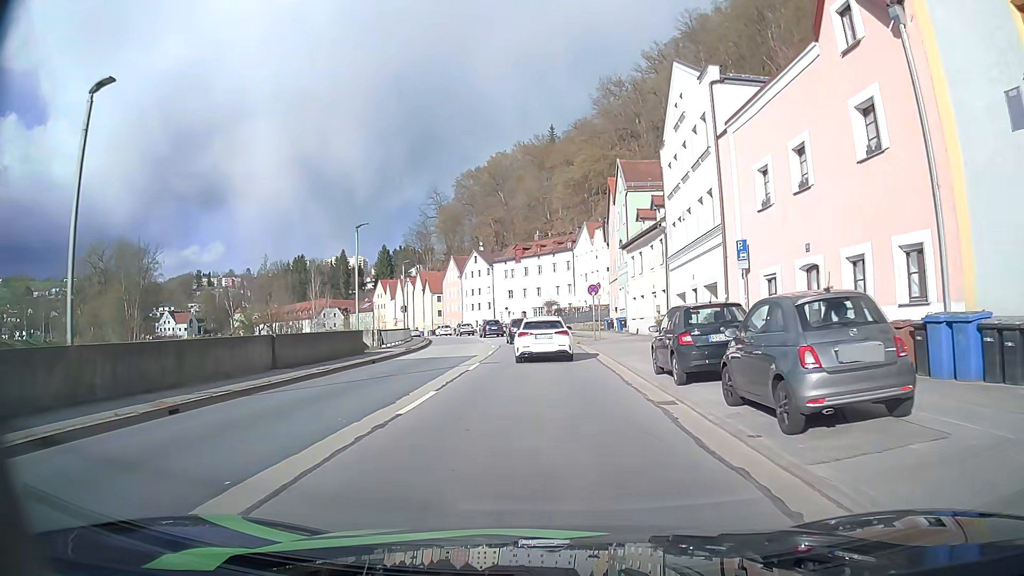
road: primary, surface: asphalt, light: Day
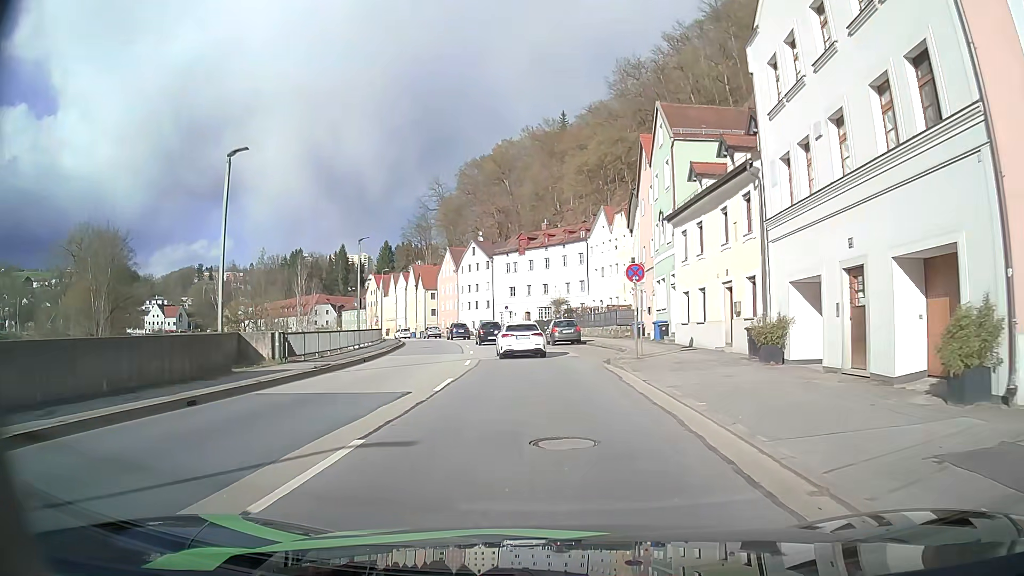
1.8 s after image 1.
(-0.1, +14.5) m; -1°
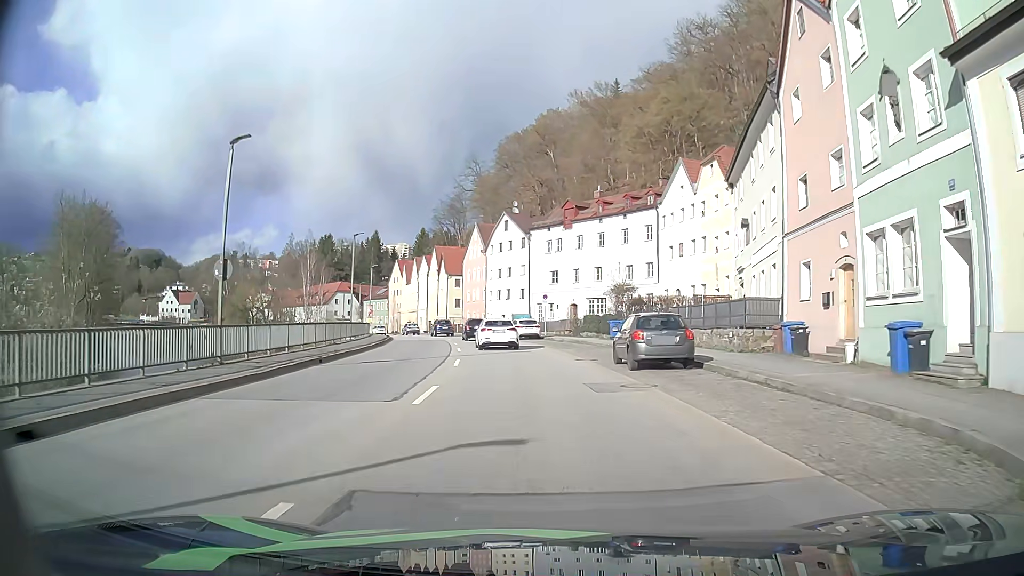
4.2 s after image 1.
(-0.7, +21.1) m; -4°
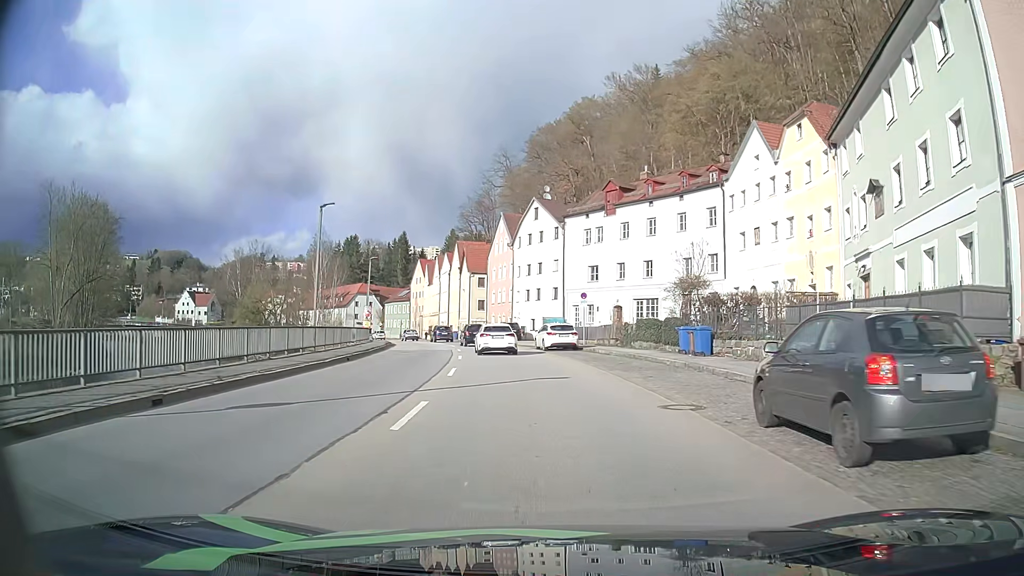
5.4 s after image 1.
(-0.3, +11.5) m; -3°
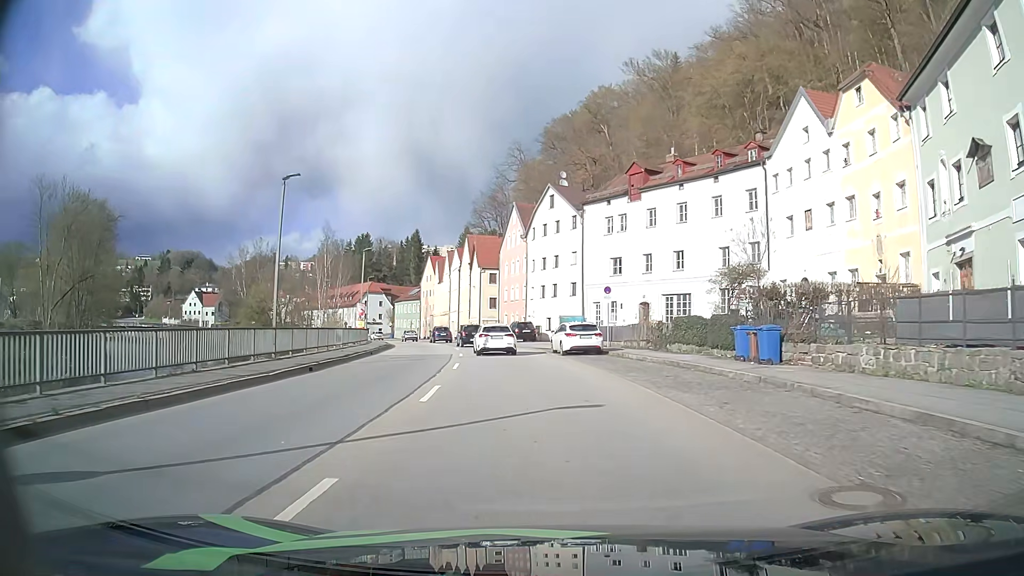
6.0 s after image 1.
(-0.1, +6.0) m; -1°
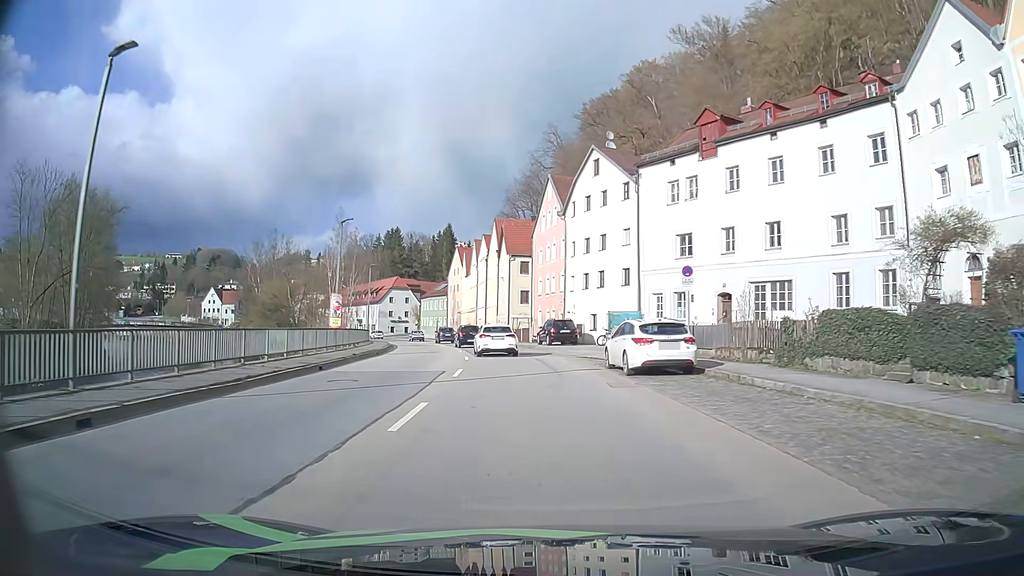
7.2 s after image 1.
(-0.4, +12.4) m; -3°
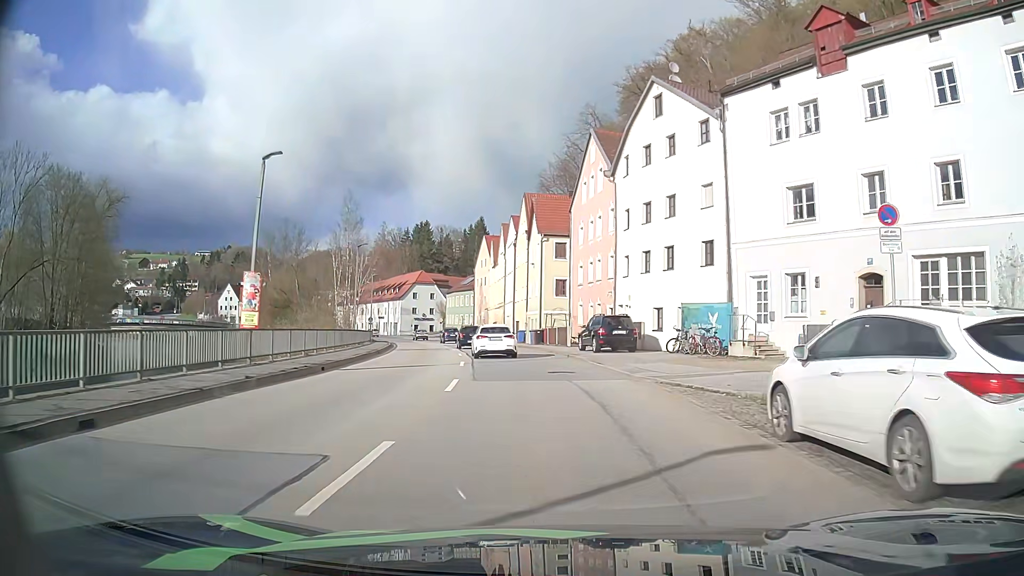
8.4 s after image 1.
(-0.3, +13.1) m; -3°
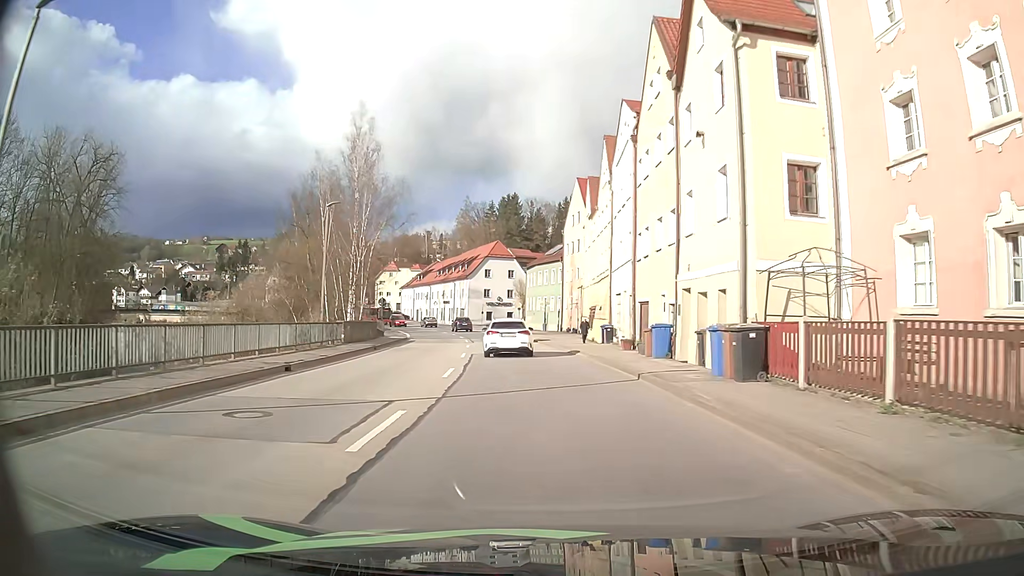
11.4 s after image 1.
(-2.3, +33.8) m; -8°
(0, +10) (-1, +20) (-1, +30) (-2, +40) (-4, +50) (-5, +60) (-8, +69) (-10, +79) (-13, +89) (-17, +98) m
